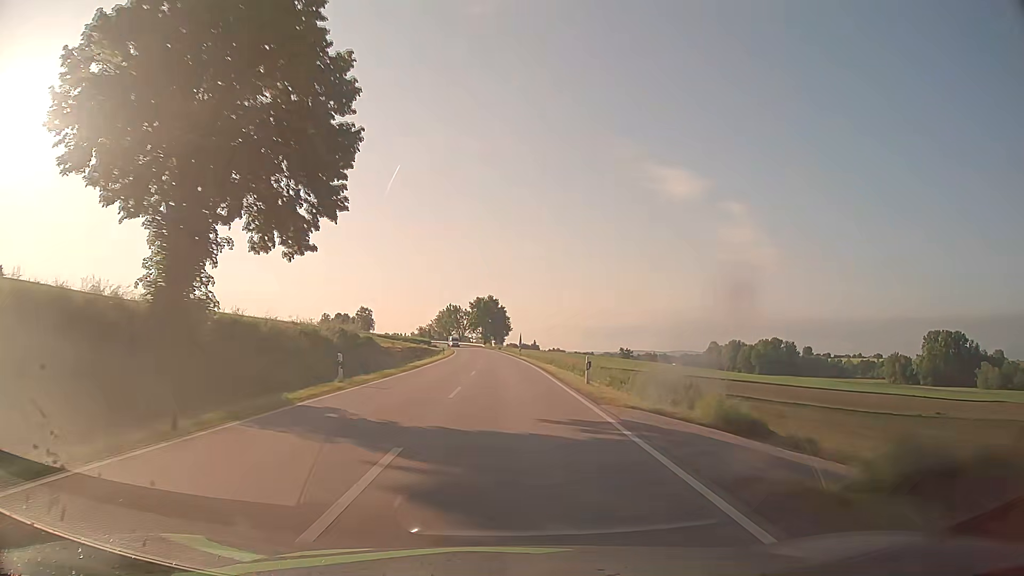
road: secondary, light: Day
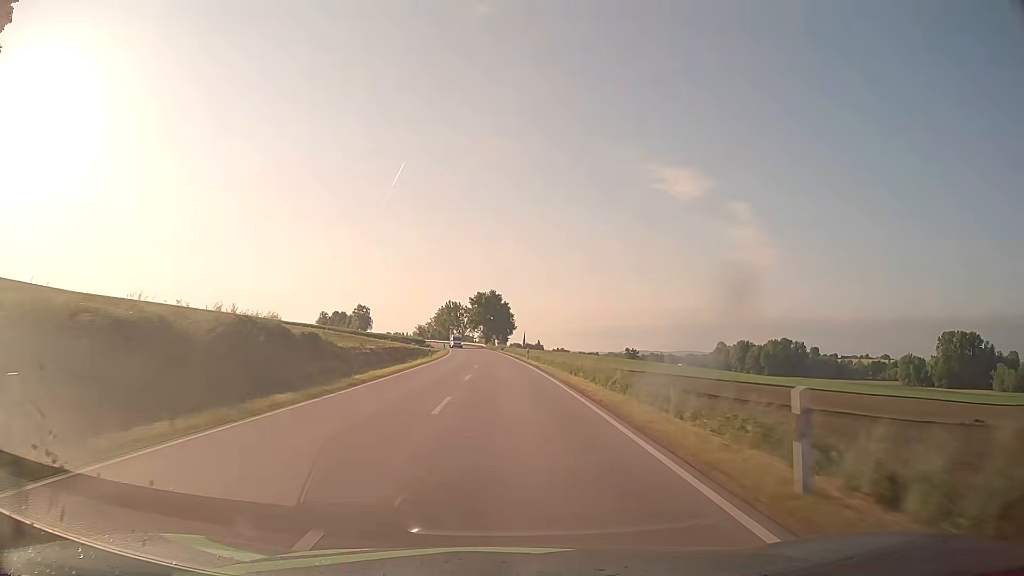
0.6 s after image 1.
(0.0, +15.8) m; 0°
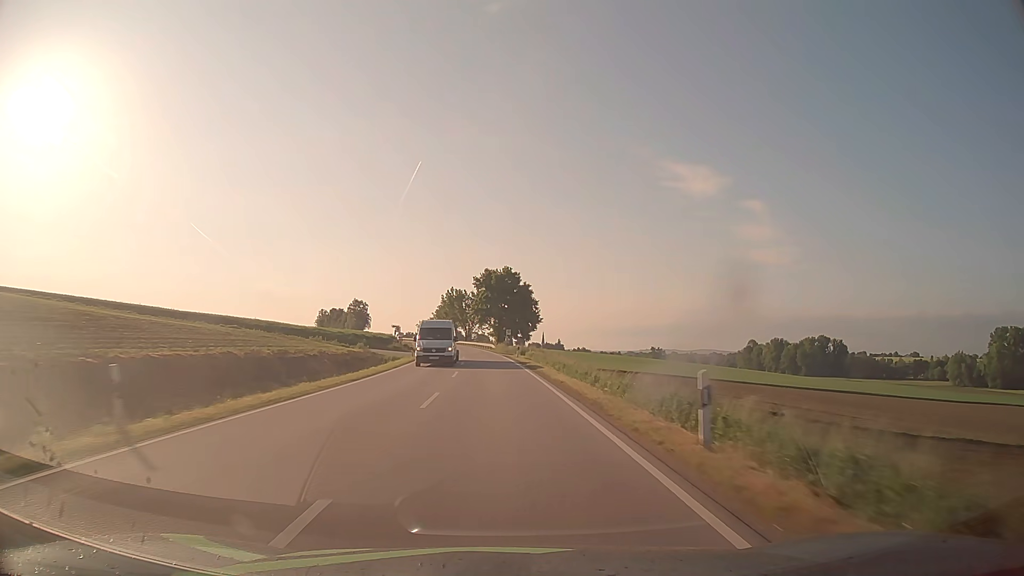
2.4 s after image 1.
(-0.3, +47.5) m; -1°
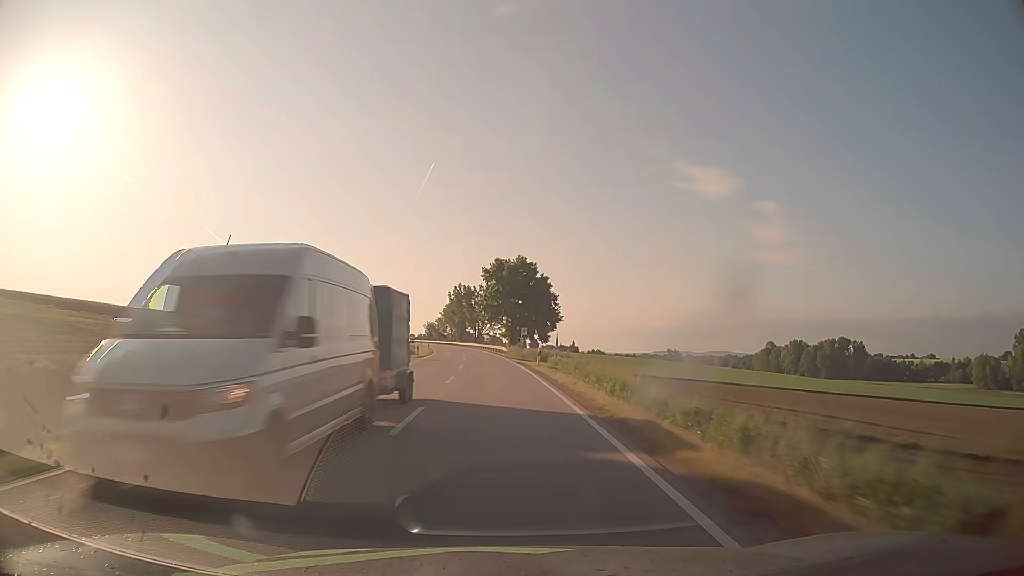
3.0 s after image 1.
(-0.2, +15.8) m; -1°
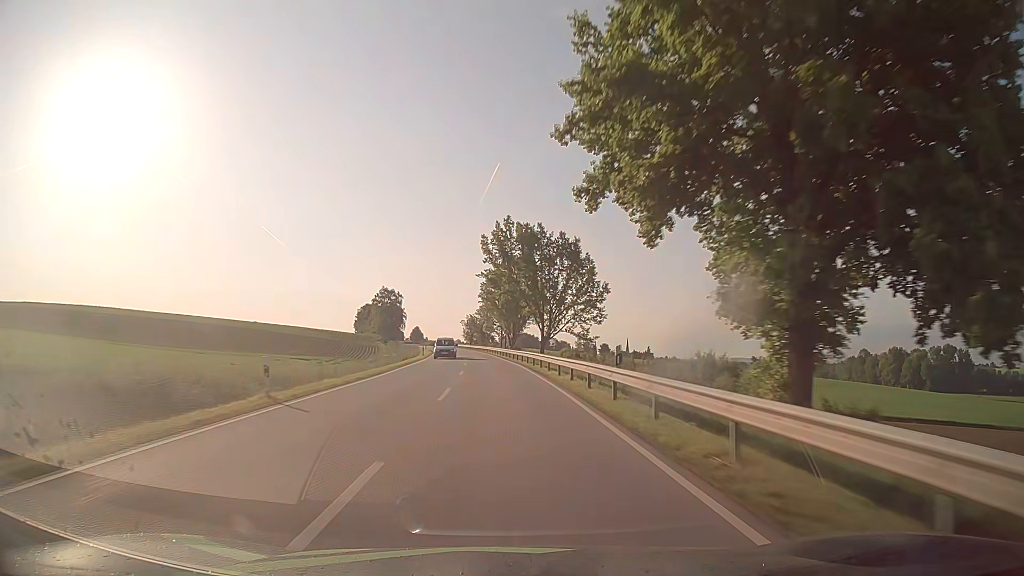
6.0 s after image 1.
(-3.9, +78.8) m; -5°
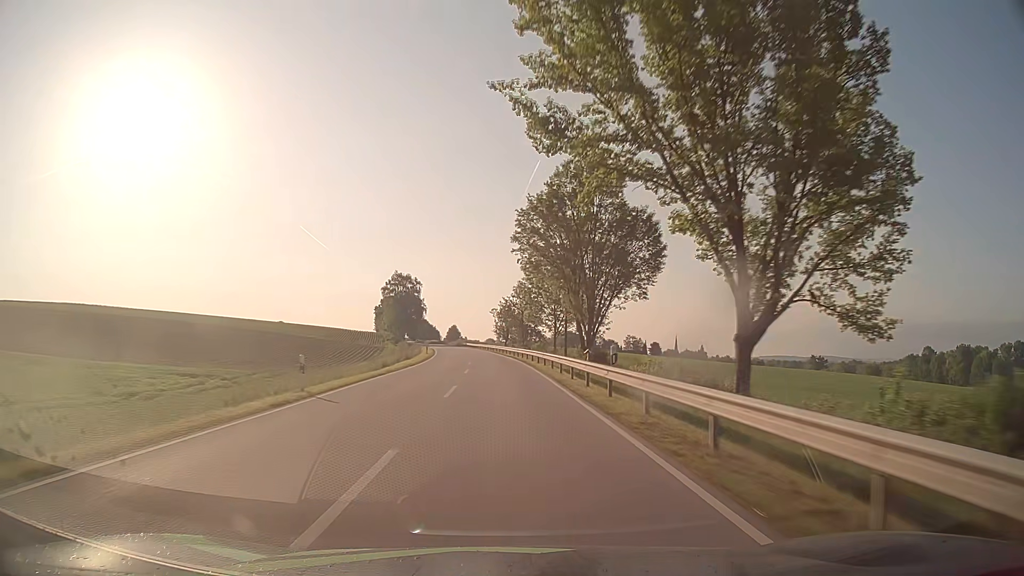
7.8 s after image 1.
(-1.5, +47.4) m; -4°
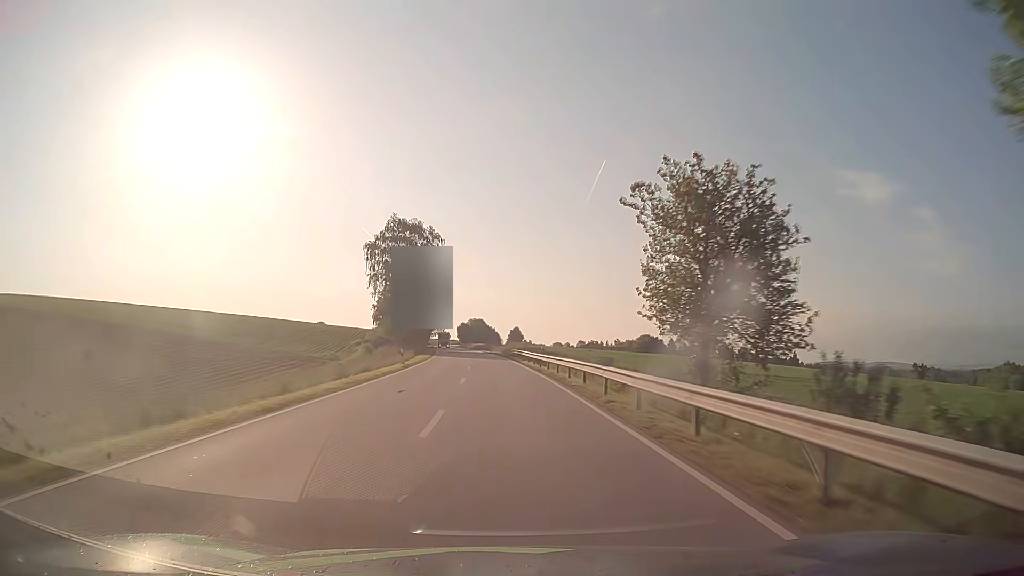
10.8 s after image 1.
(-3.9, +78.9) m; -6°
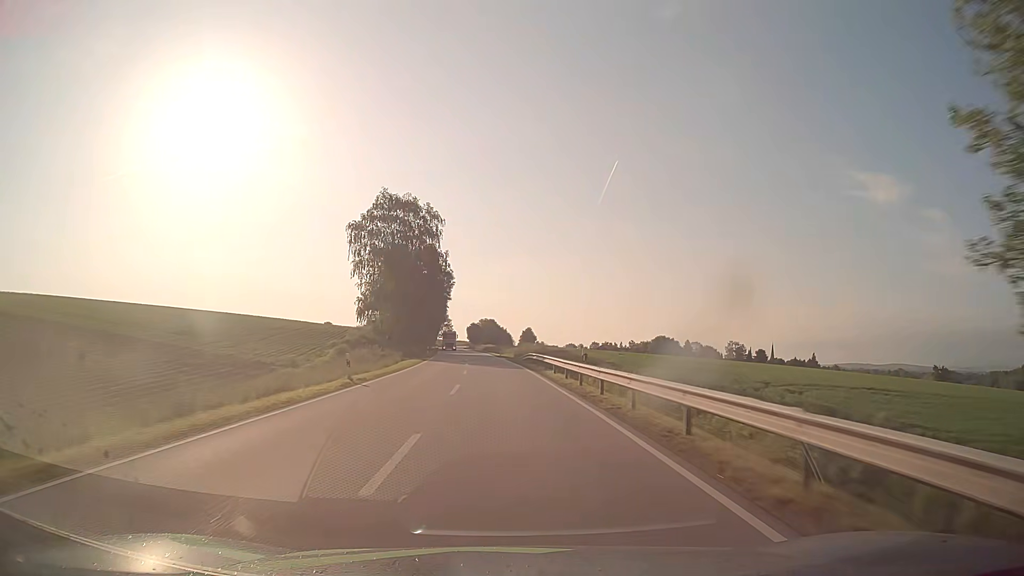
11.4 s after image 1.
(-0.1, +15.8) m; -1°
(0, +10) (0, +20) (-1, +30) (-1, +40) (-2, +50) (-2, +60) (-3, +70) (-4, +80) (-5, +90) (-6, +100) m
